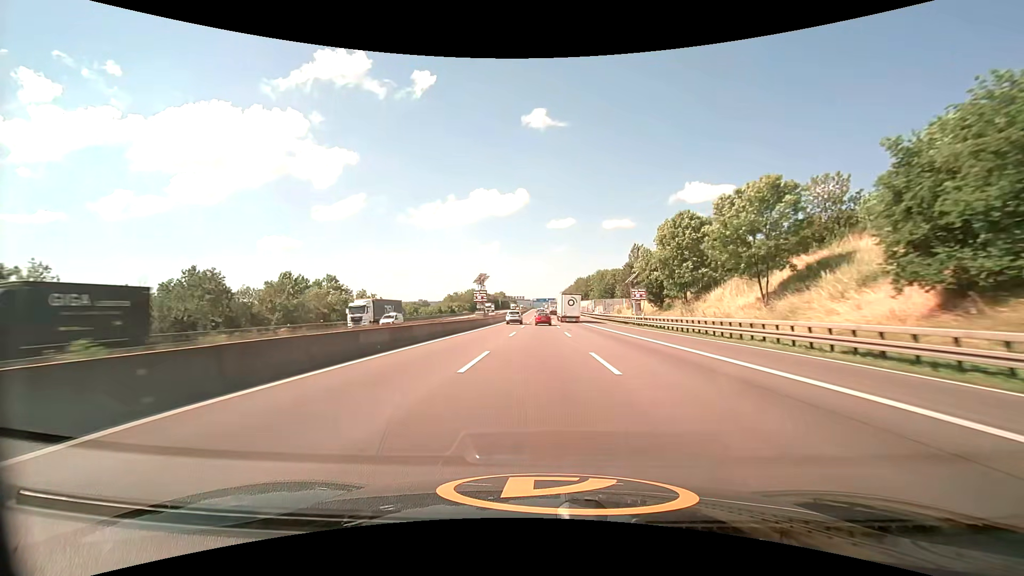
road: motorway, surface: asphalt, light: Day
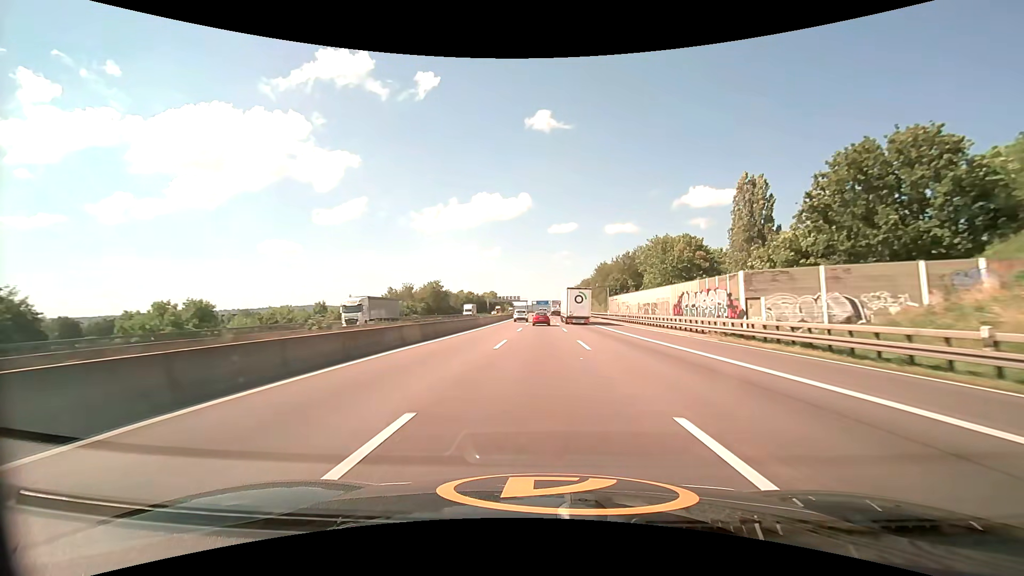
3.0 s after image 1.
(-0.2, +82.2) m; 0°
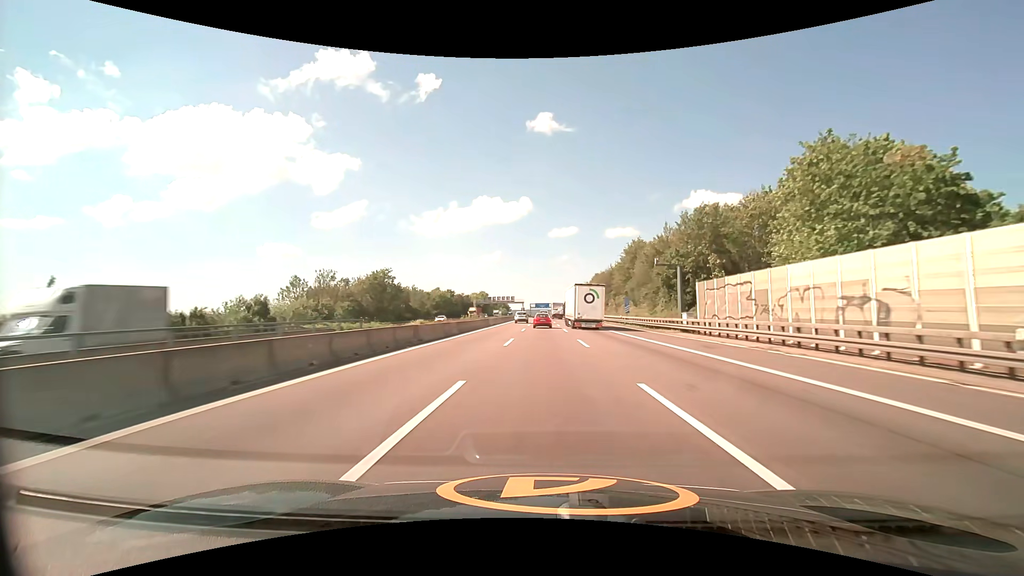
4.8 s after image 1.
(0.0, +49.3) m; 0°
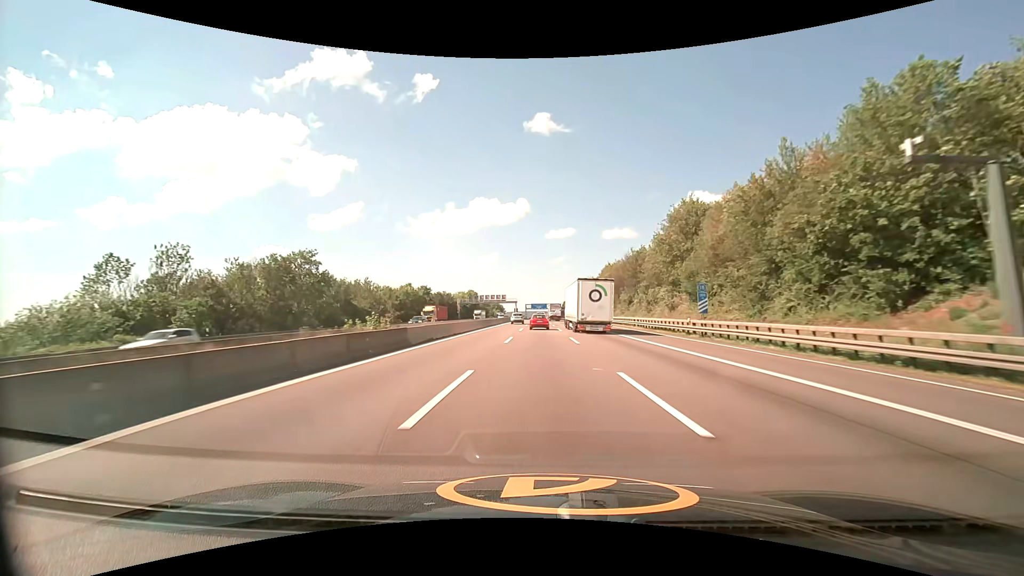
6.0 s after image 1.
(+0.1, +32.9) m; 0°
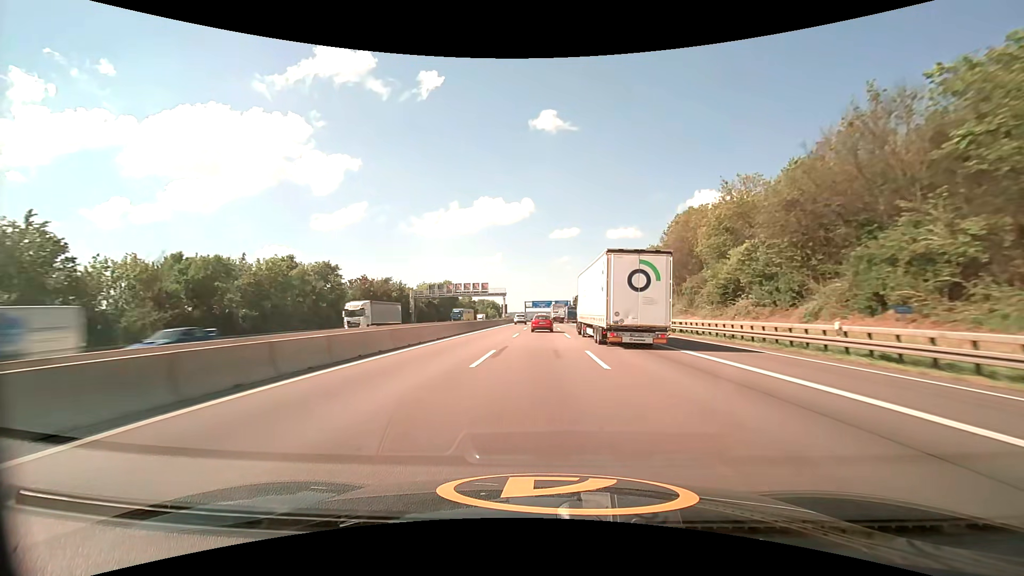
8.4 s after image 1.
(-0.1, +66.0) m; 0°
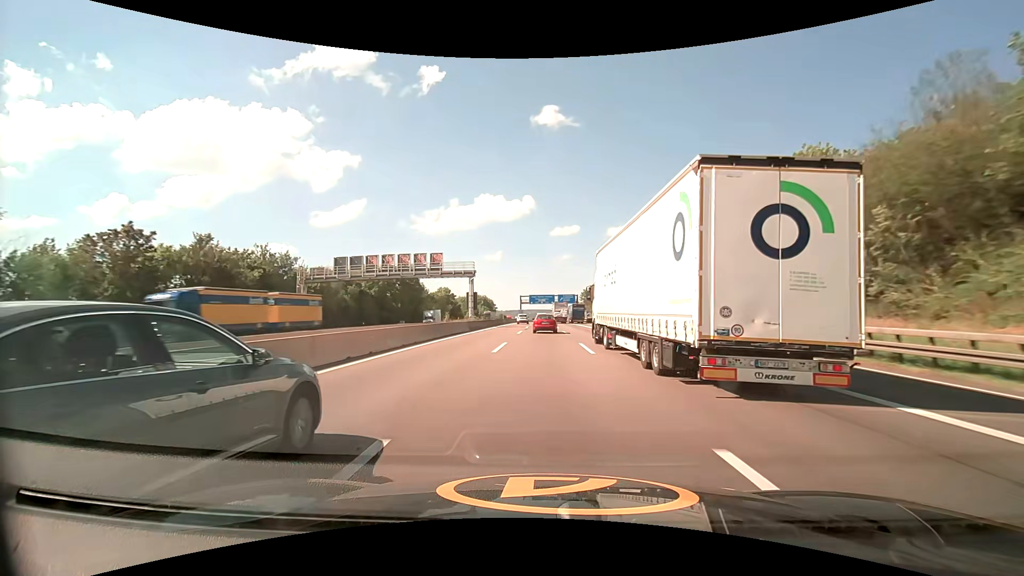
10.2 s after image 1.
(0.0, +49.4) m; 0°
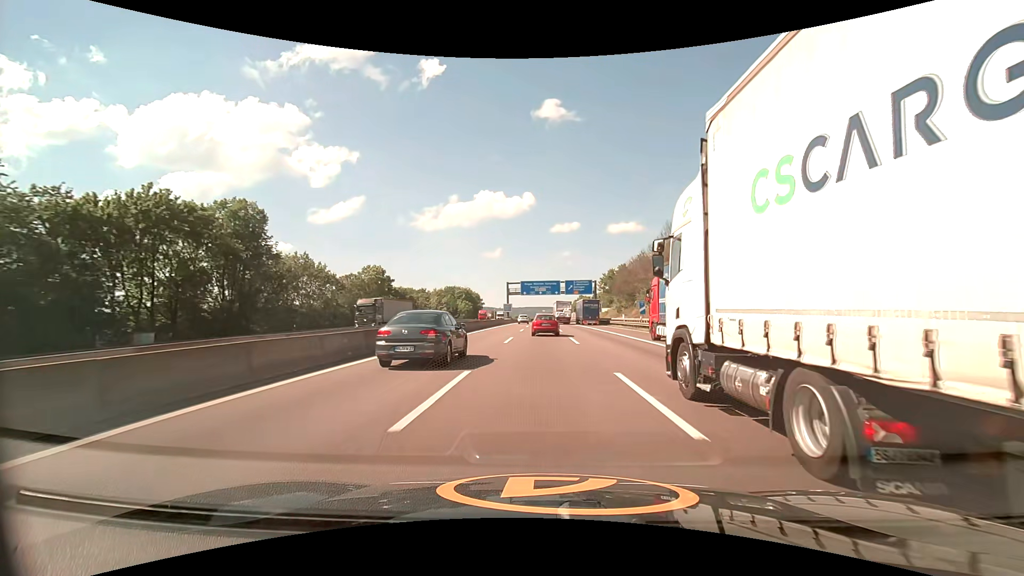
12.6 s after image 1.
(+0.1, +65.5) m; 0°
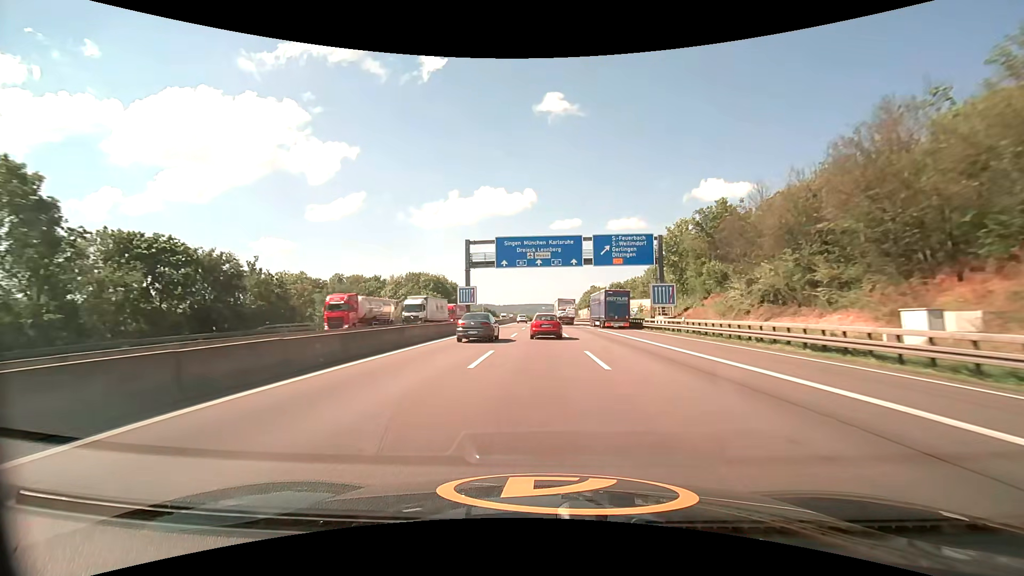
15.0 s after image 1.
(-0.1, +65.2) m; 0°
(0, +10) (0, +20) (0, +30) (0, +40) (0, +50) (0, +60) (0, +70) (0, +80) (0, +90) (0, +100) m
